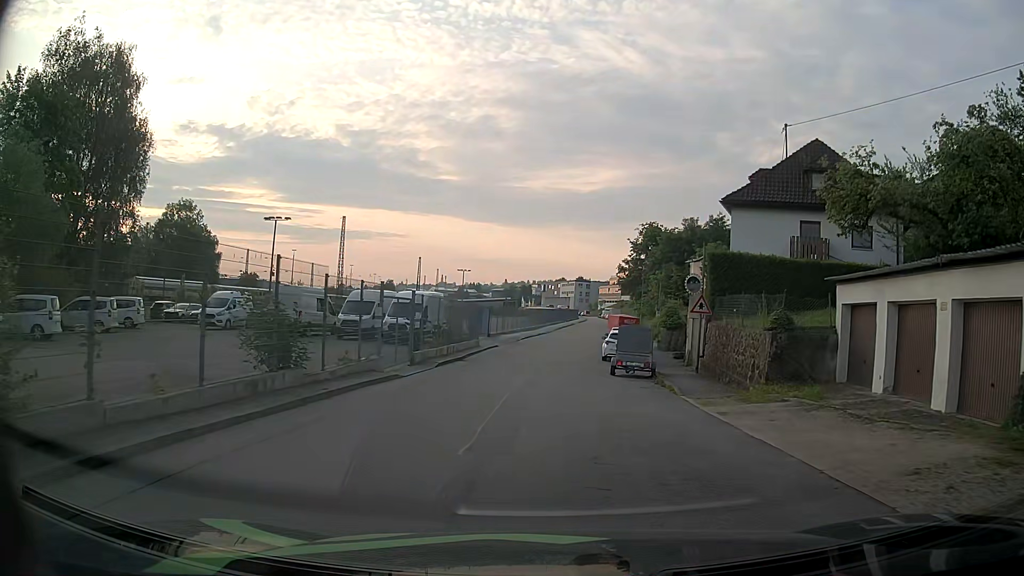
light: Day
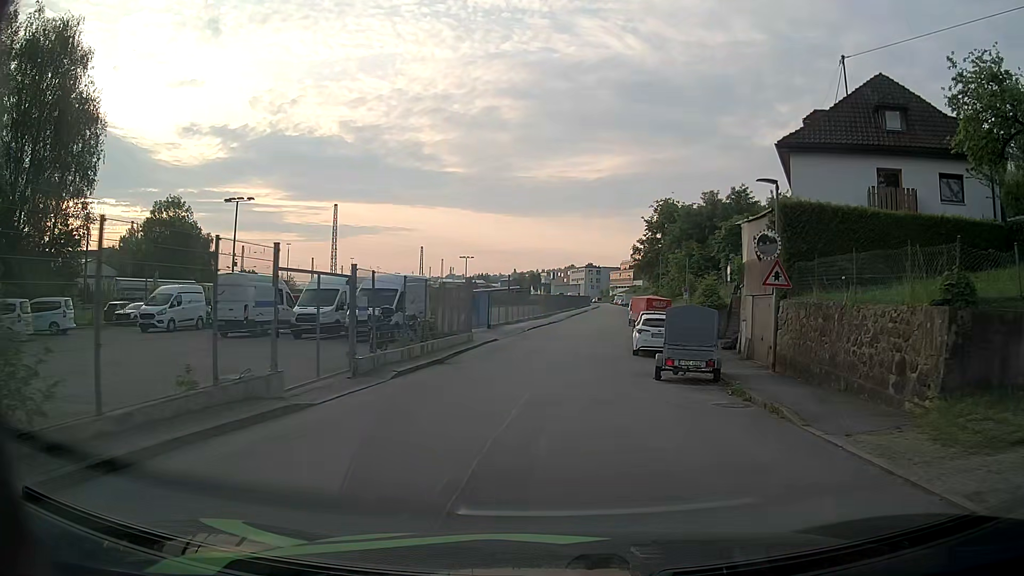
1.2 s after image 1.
(0.0, +7.8) m; -1°
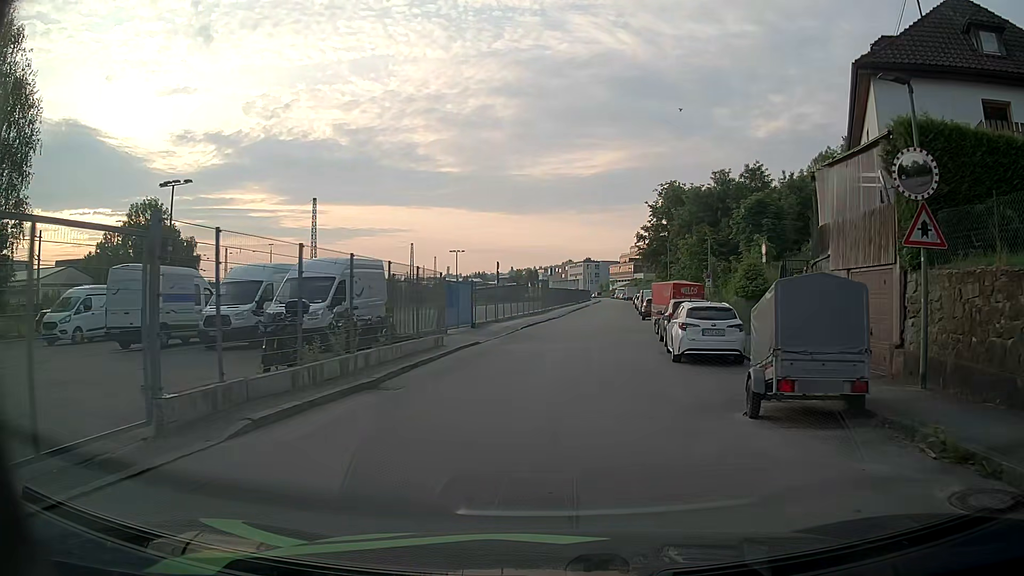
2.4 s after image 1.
(+0.1, +7.8) m; +1°
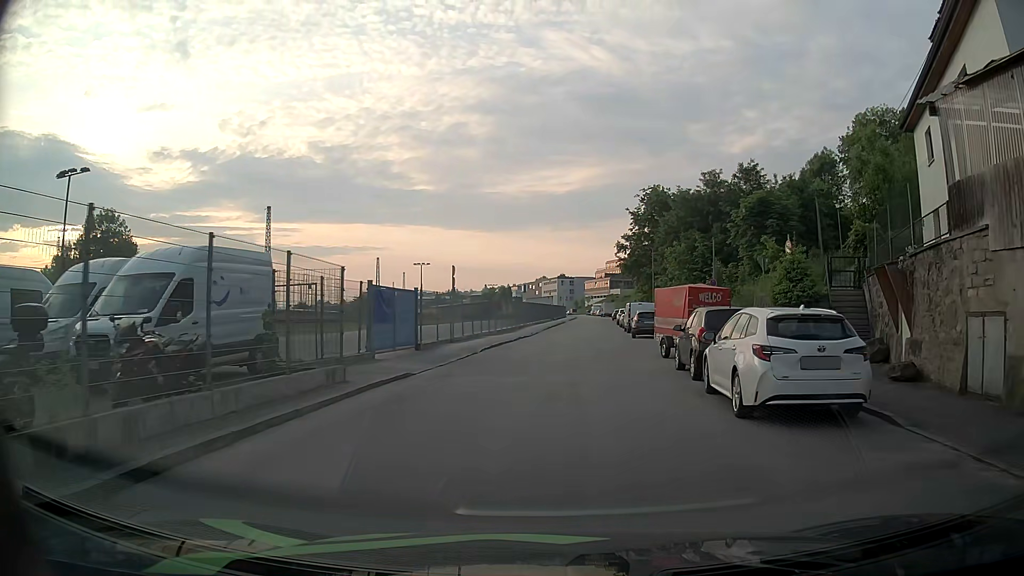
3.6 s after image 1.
(+0.2, +7.6) m; +1°
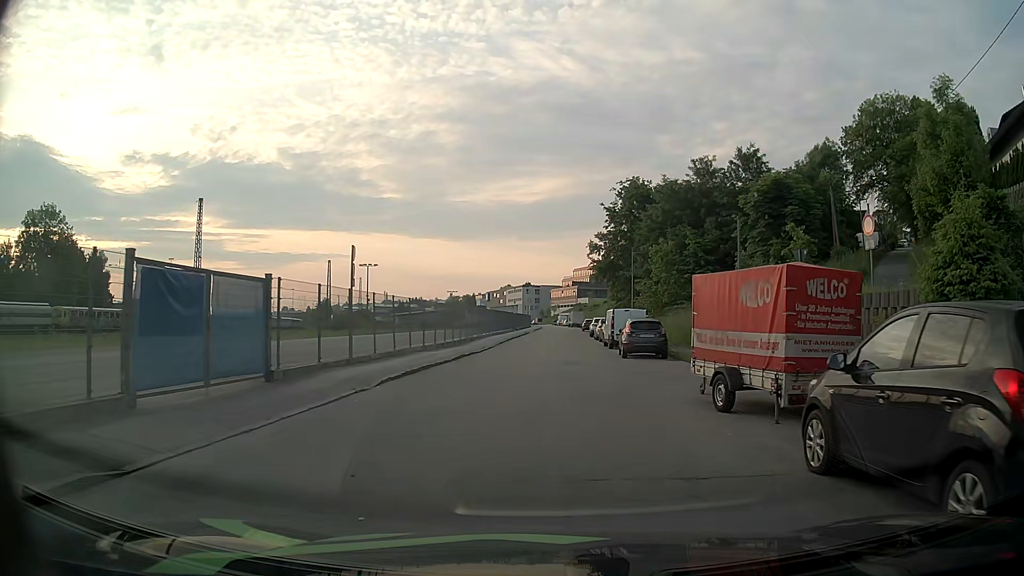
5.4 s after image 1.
(+0.5, +10.4) m; +4°
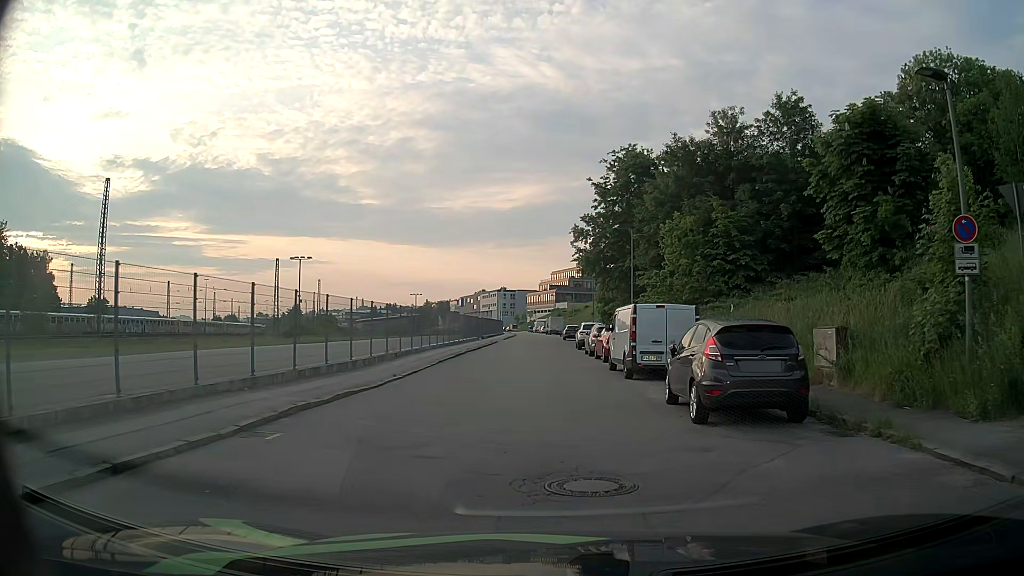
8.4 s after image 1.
(+0.3, +15.5) m; +2°
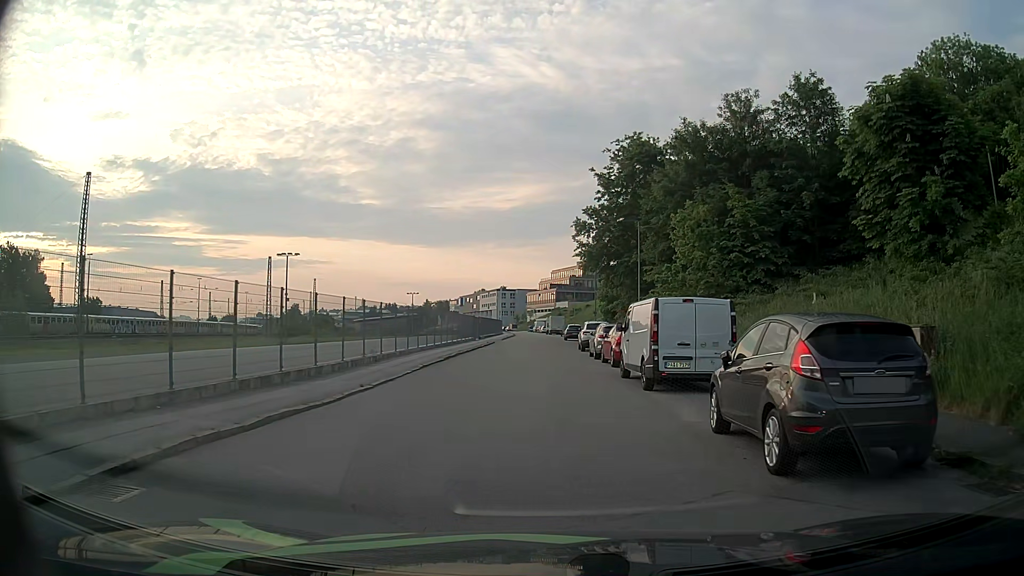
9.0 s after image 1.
(0.0, +3.5) m; 0°
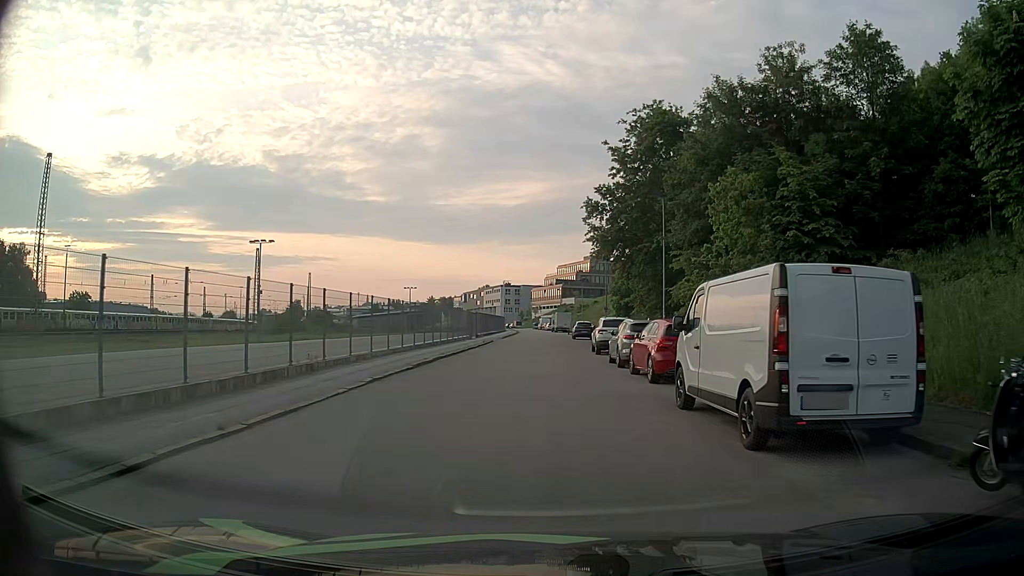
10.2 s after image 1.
(-0.1, +7.3) m; -1°
